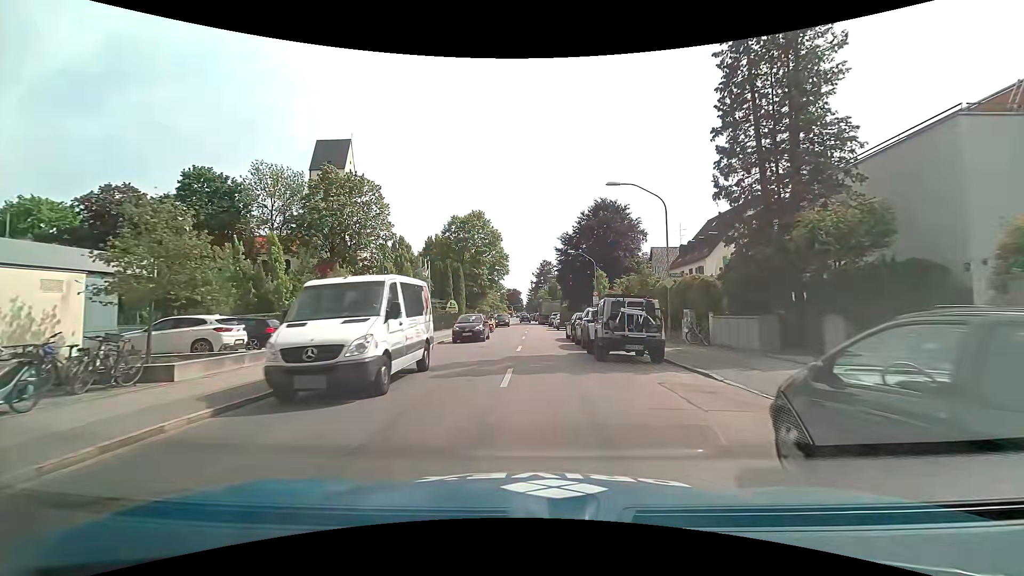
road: secondary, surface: asphalt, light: Day
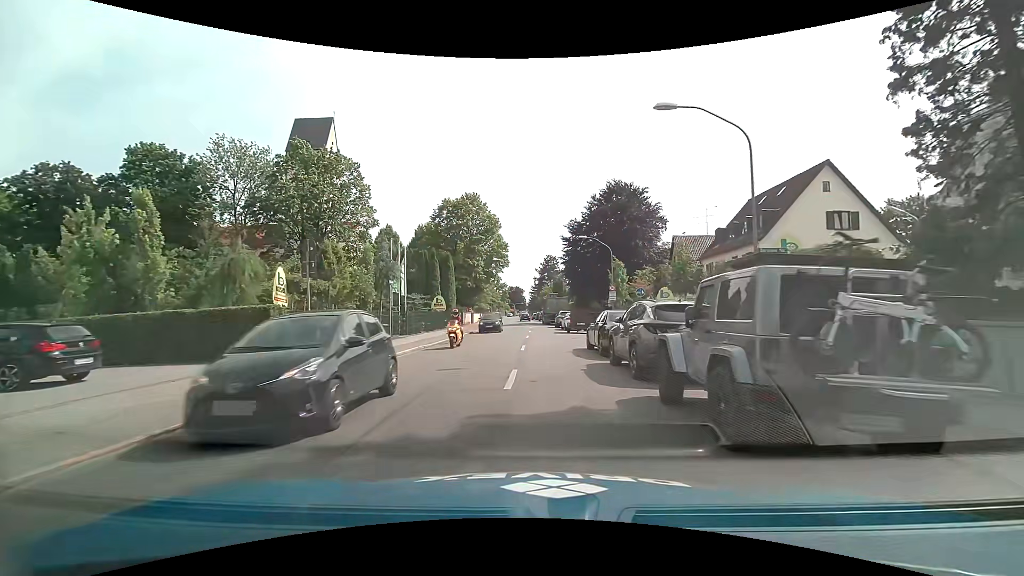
(-0.2, +9.5) m; -1°
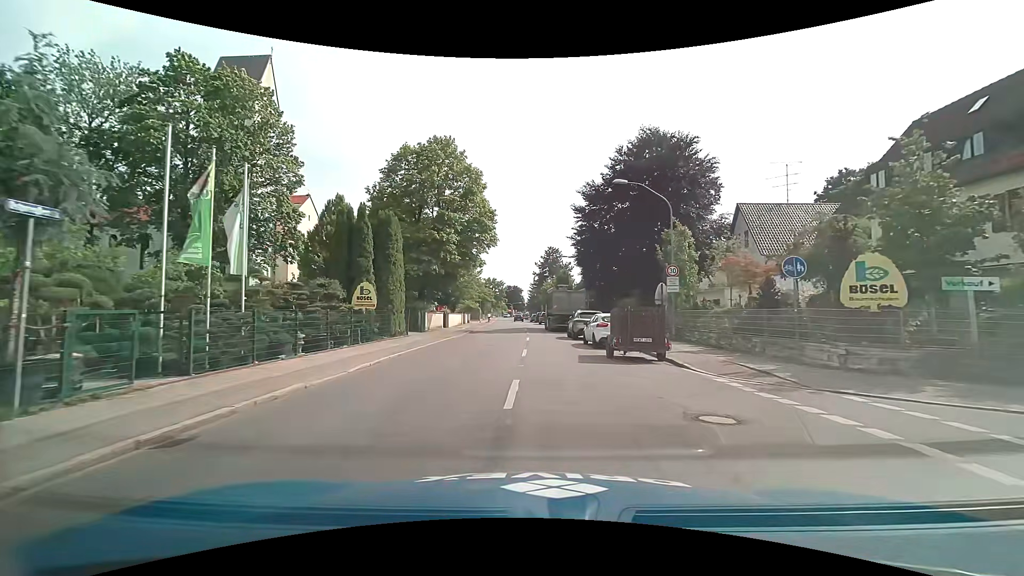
(-0.1, +19.7) m; -1°
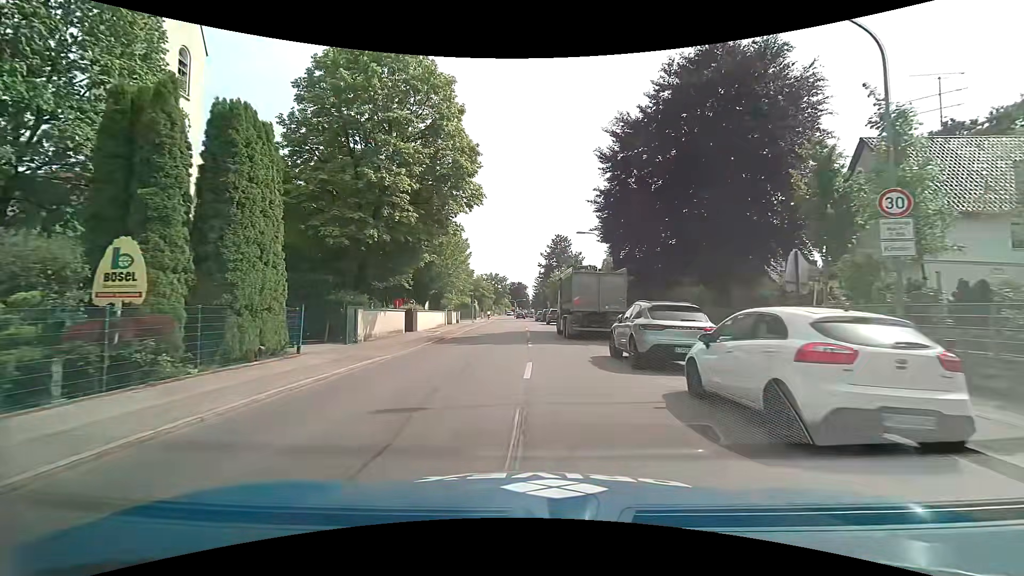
(+0.1, +15.4) m; 0°
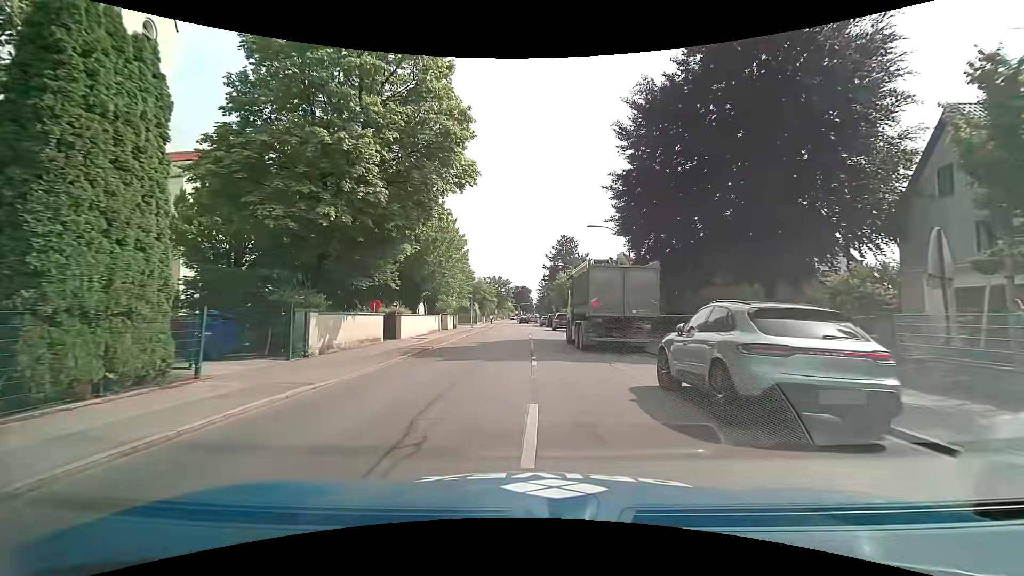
(0.0, +5.3) m; -1°
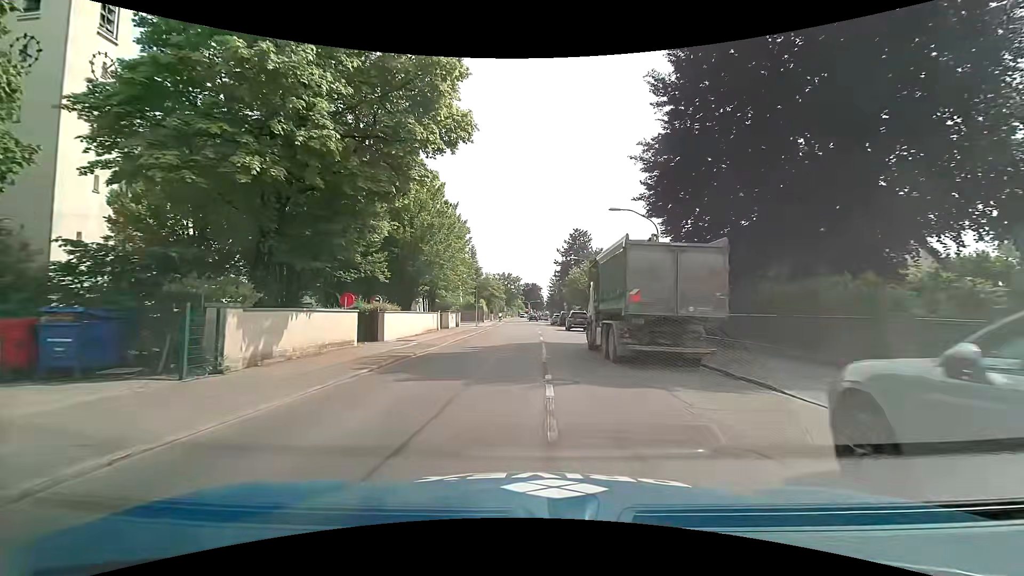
(0.0, +5.3) m; -2°
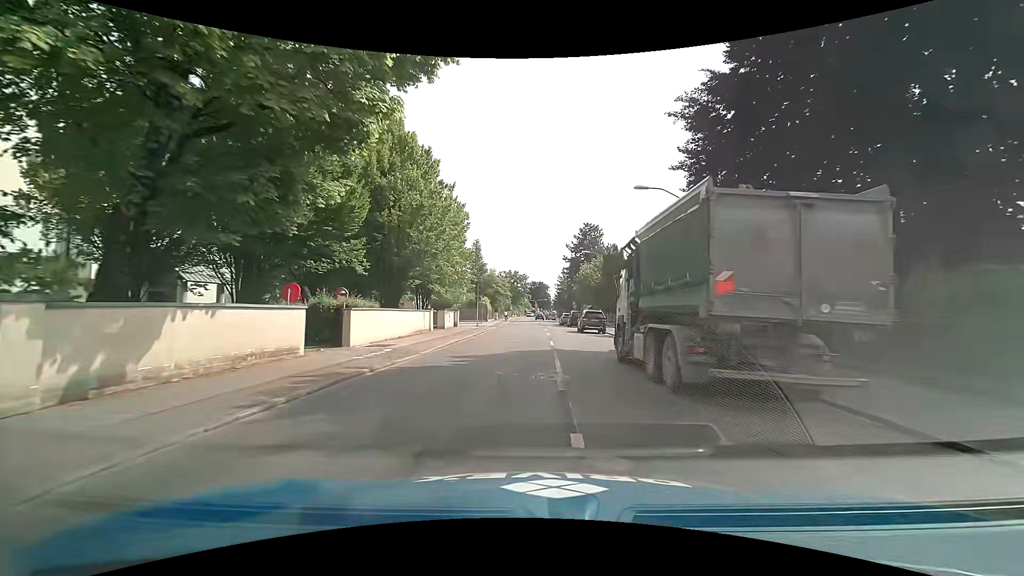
(0.0, +5.4) m; -1°
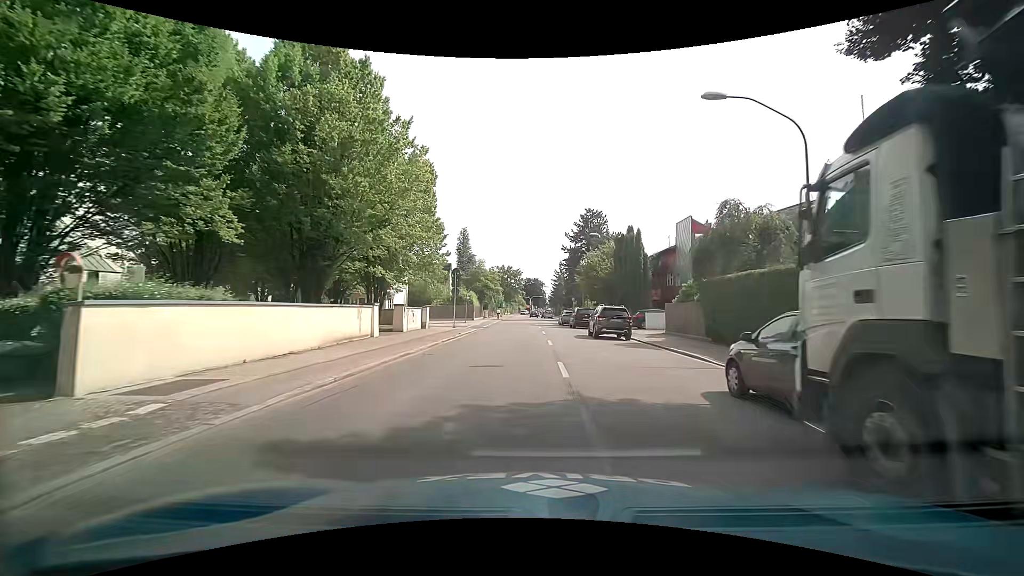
(+0.1, +11.0) m; +1°
(0, +10) (0, +20) (+1, +30) (+1, +40) (+1, +50) (+1, +60) (+1, +70) (+1, +80) (+1, +90) (+1, +100) m
